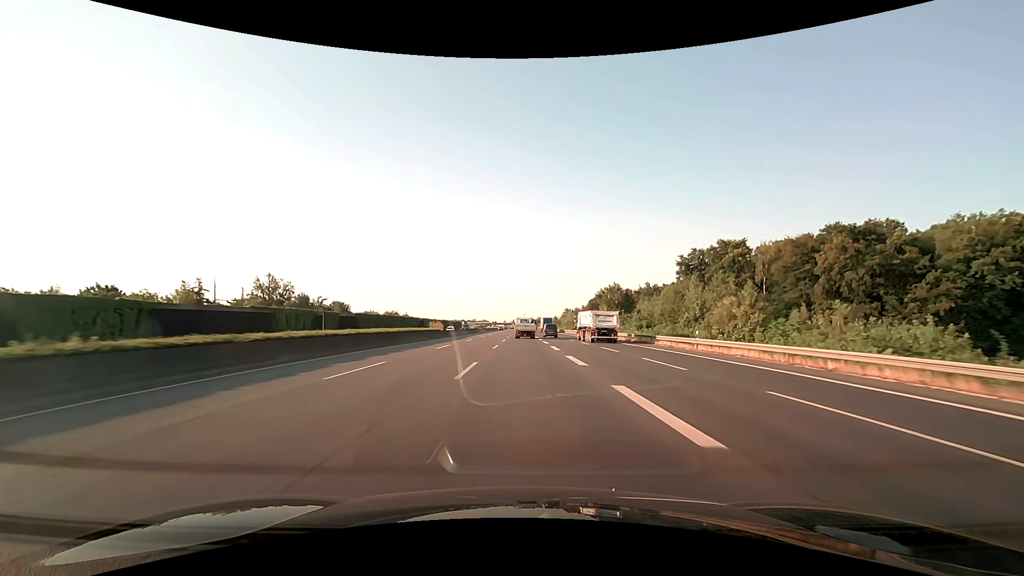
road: motorway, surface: asphalt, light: Day
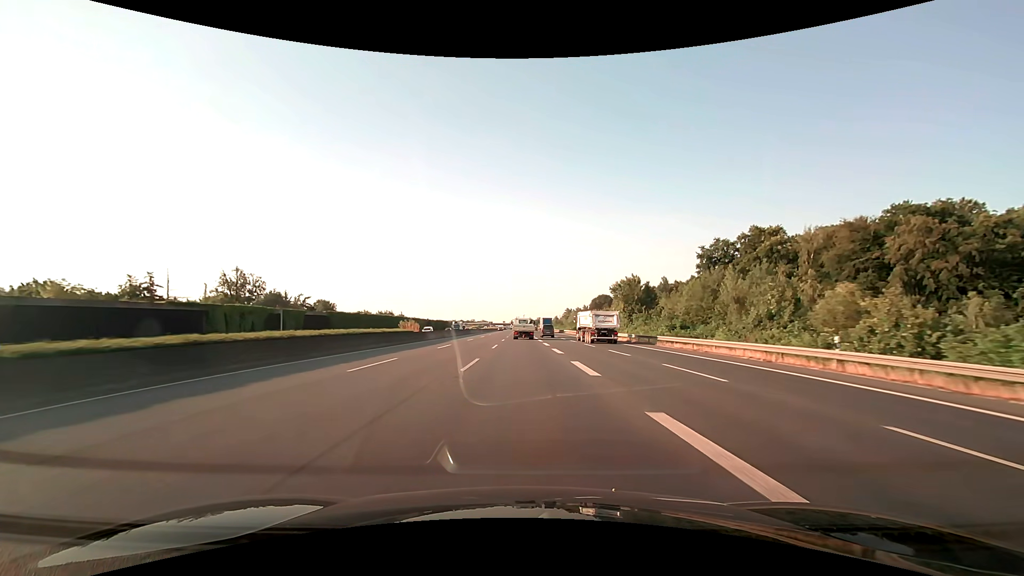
(0.0, +15.8) m; 0°
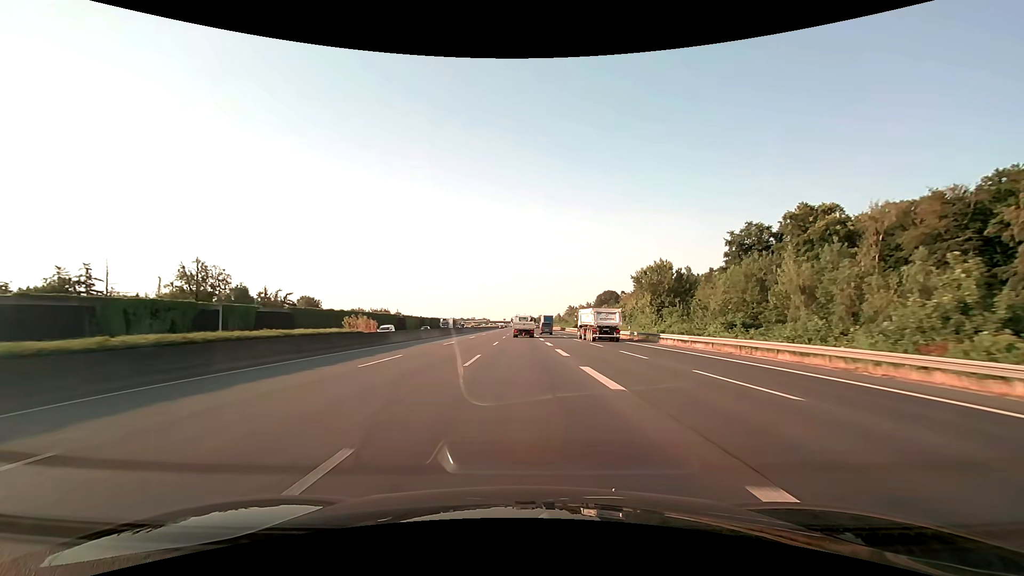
(0.0, +15.7) m; 0°
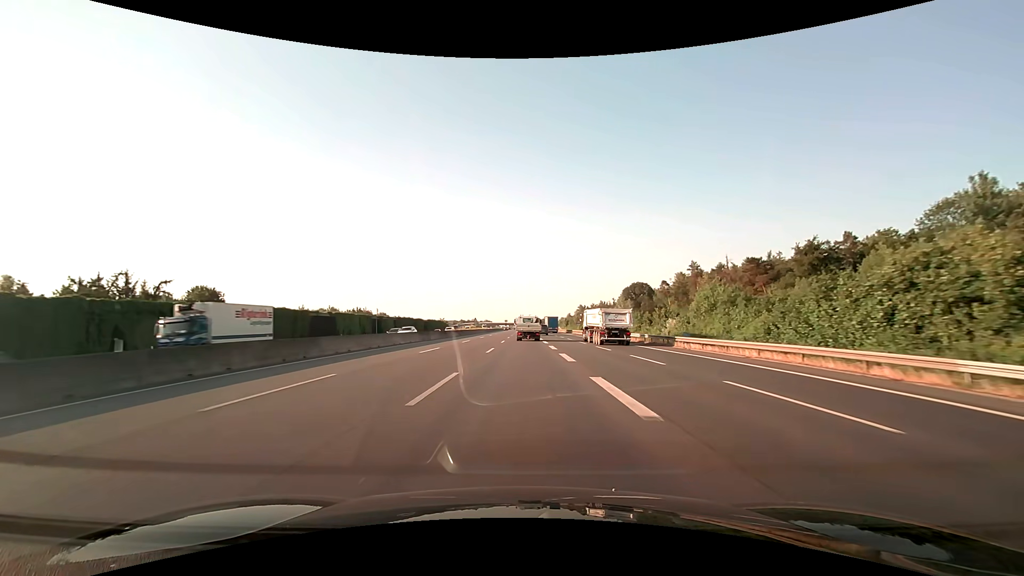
(-0.2, +62.3) m; 0°
(0, +10) (0, +20) (0, +30) (0, +40) (0, +50) (0, +60) (0, +70) (0, +80) (0, +90) (0, +100) m
